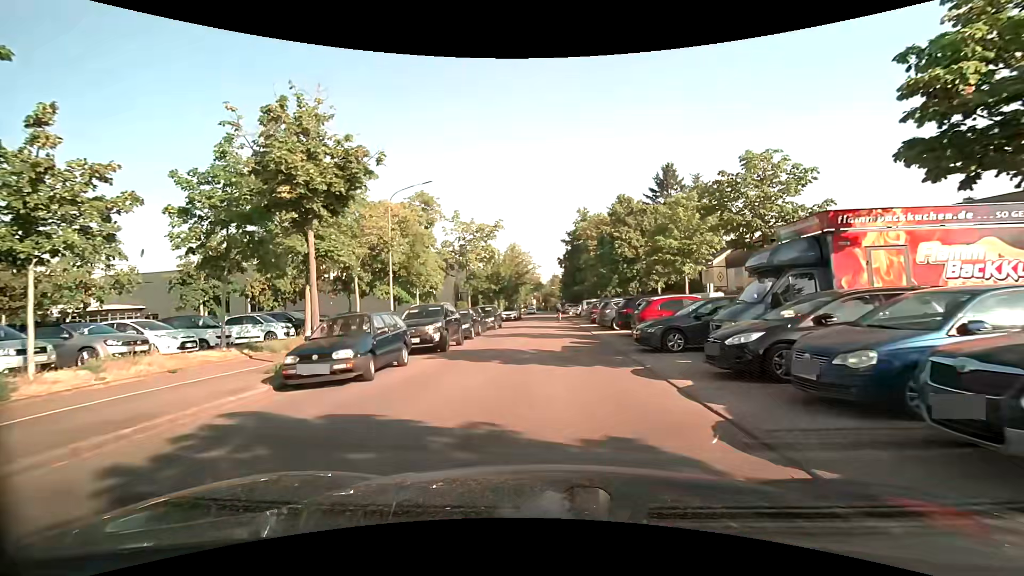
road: residential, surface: asphalt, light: Day
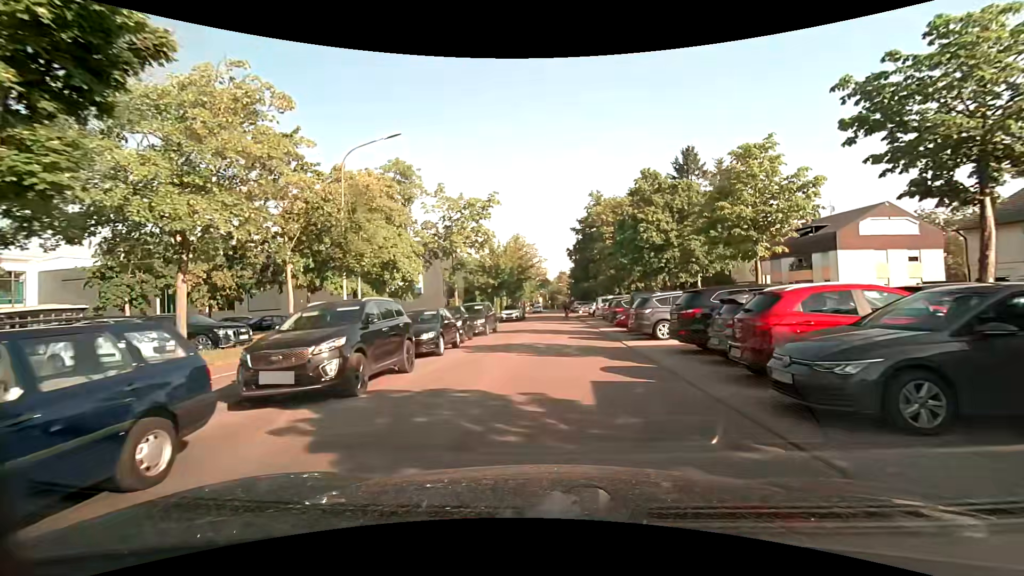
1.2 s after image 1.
(-0.1, +8.4) m; -1°
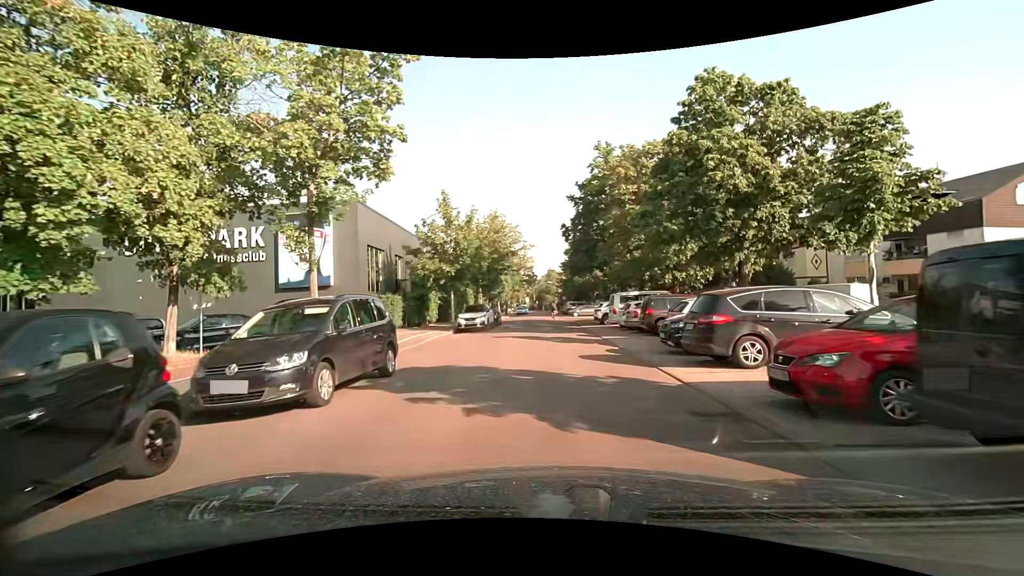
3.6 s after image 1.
(+0.4, +17.3) m; +2°
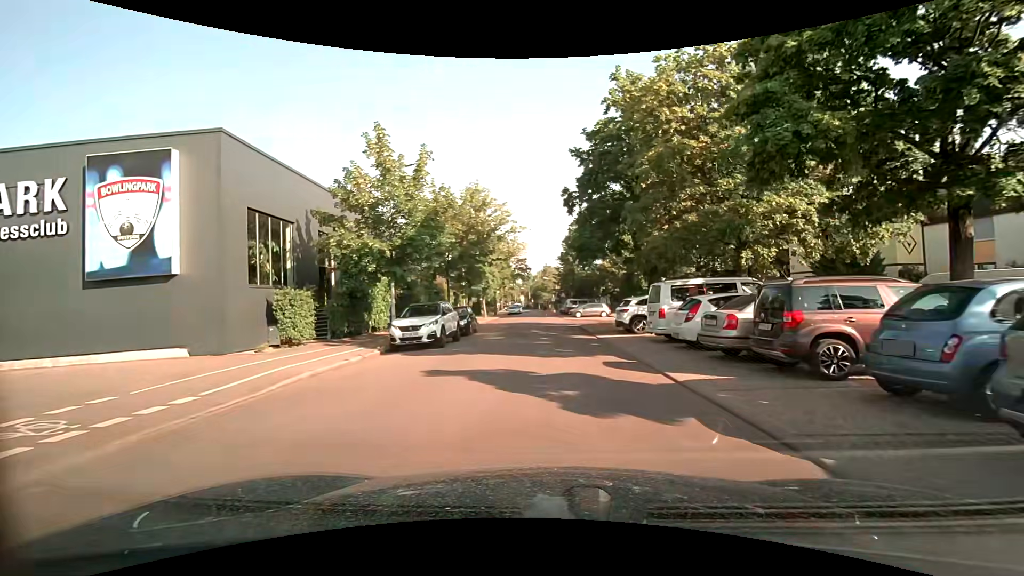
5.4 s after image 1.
(0.0, +11.9) m; 0°
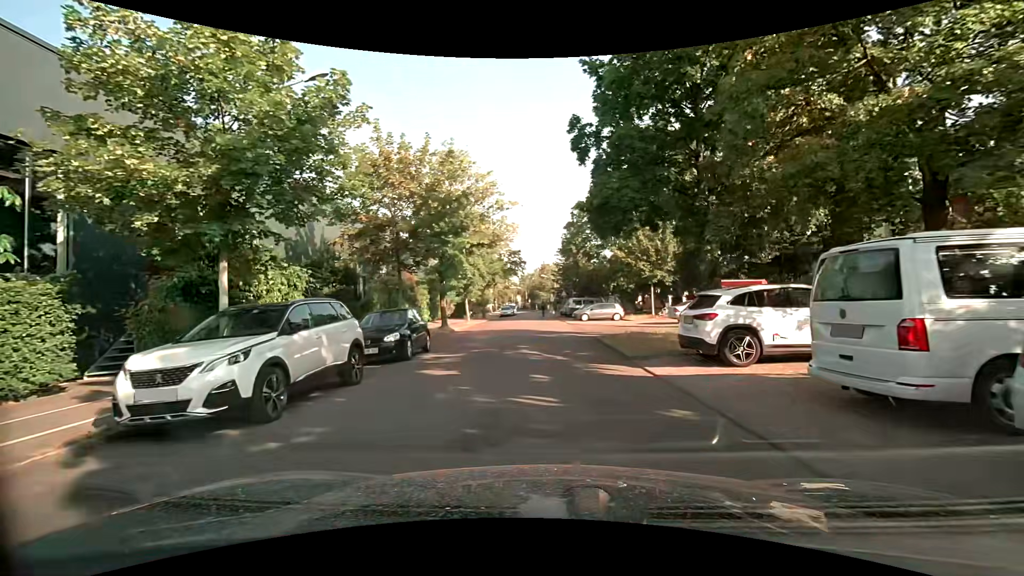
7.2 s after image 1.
(+0.2, +10.6) m; +1°
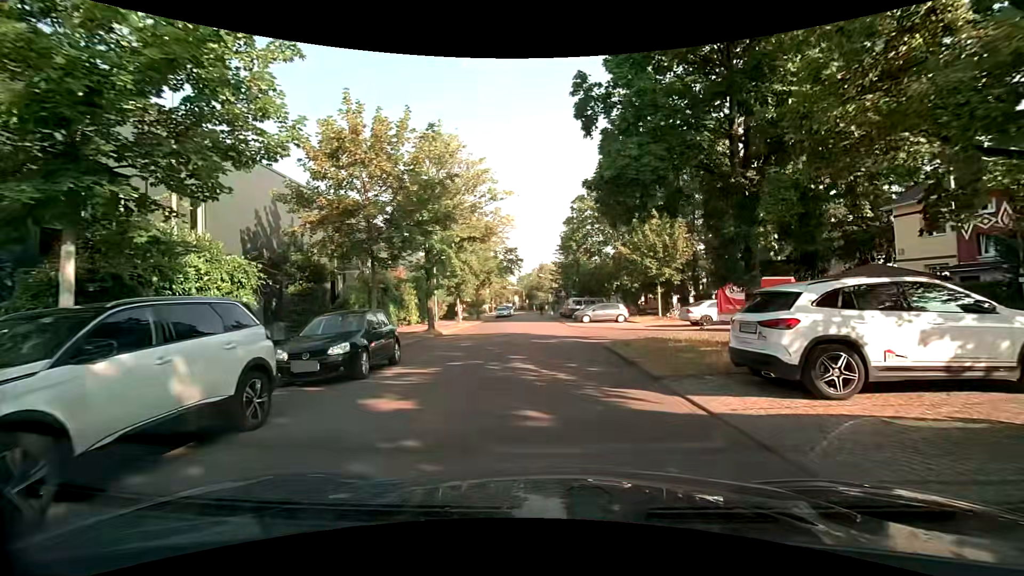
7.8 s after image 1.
(0.0, +3.2) m; +1°
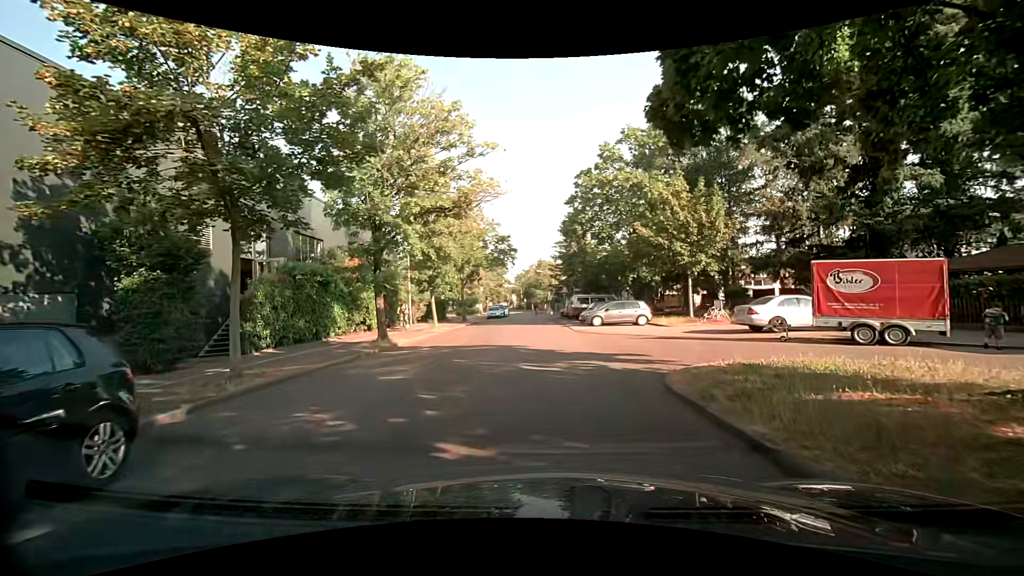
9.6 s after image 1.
(-0.1, +8.5) m; 0°
